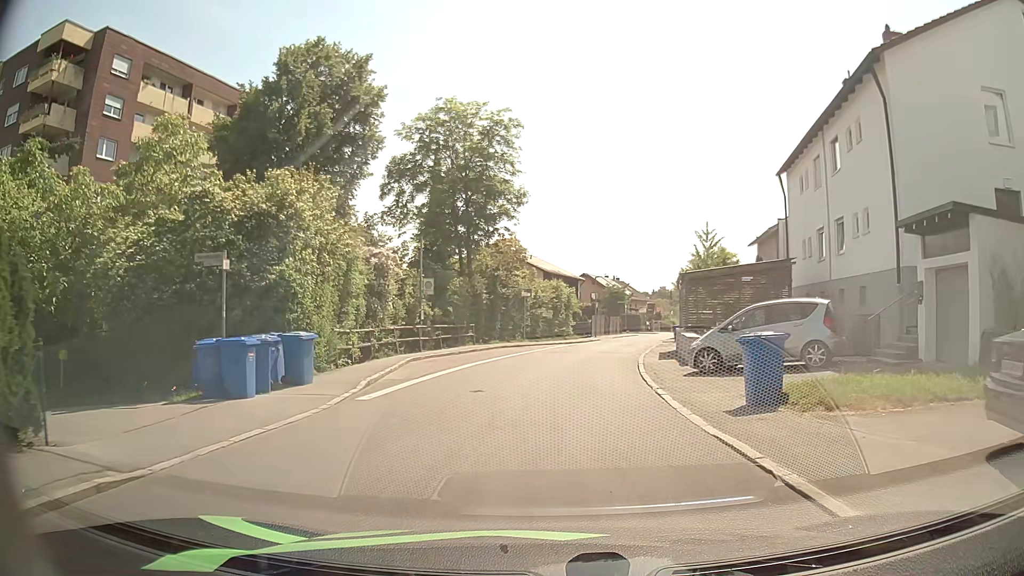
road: residential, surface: asphalt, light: Day
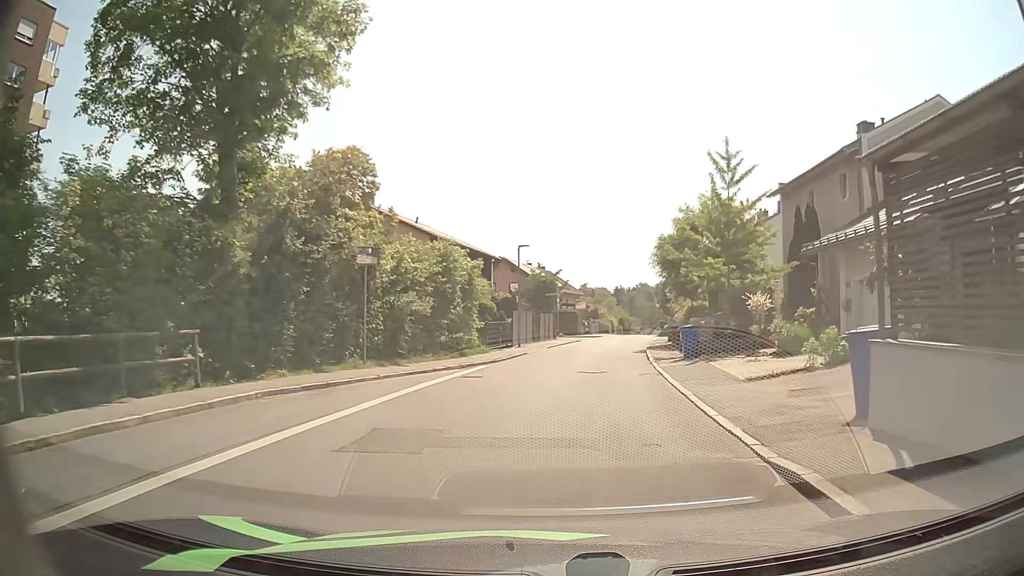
(+1.2, +22.9) m; +7°
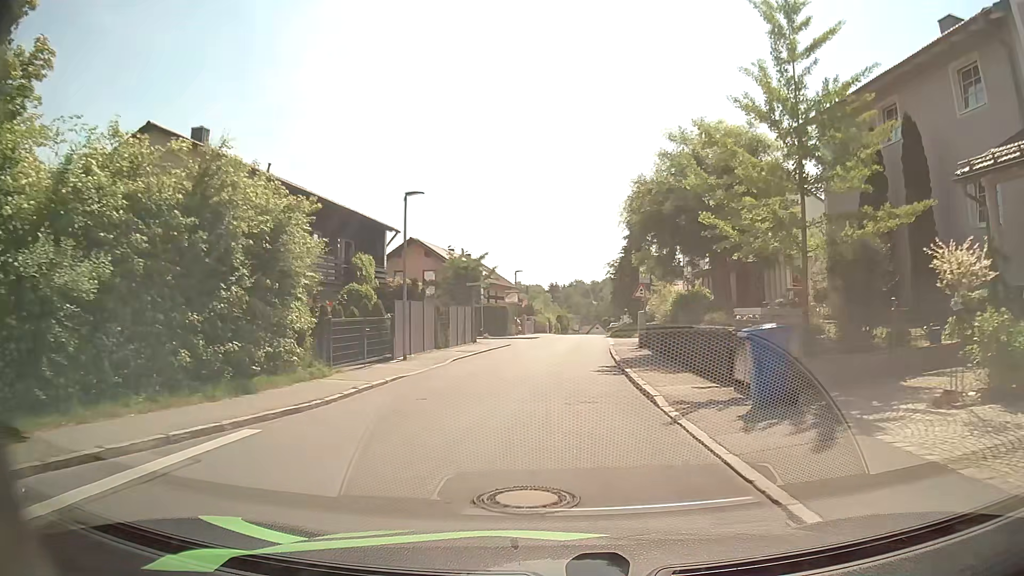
(+0.7, +13.5) m; +5°
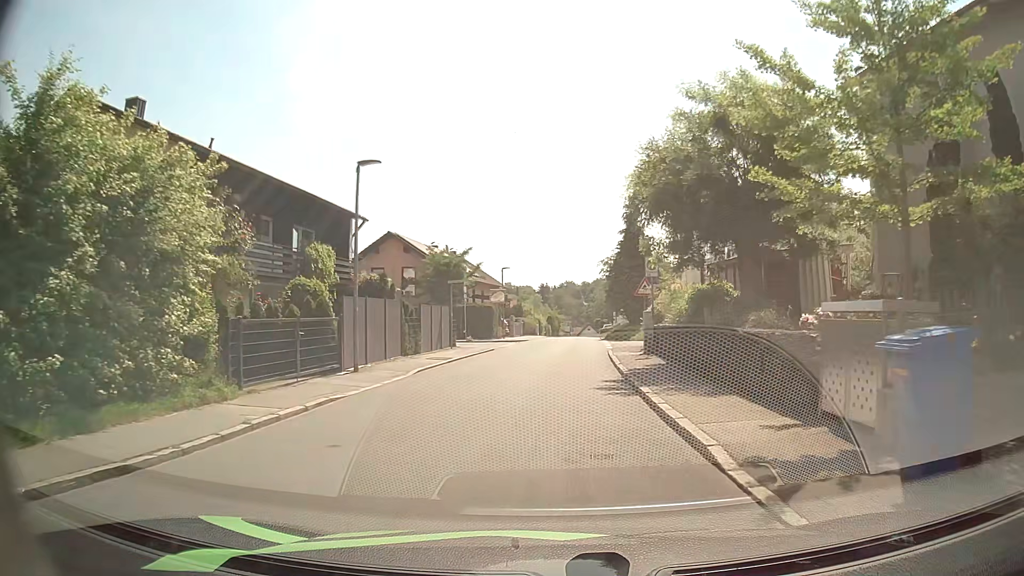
(0.0, +4.3) m; 0°
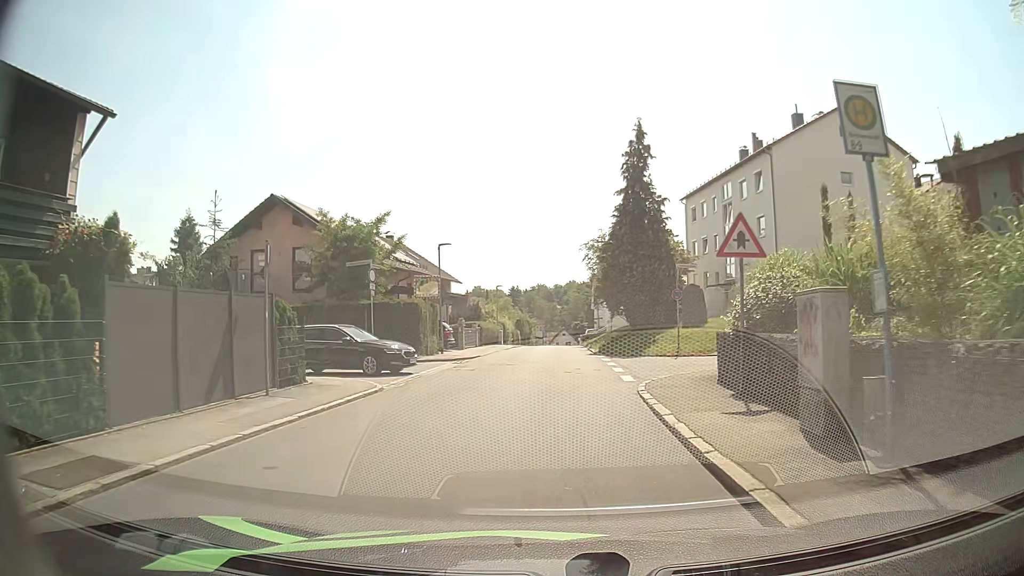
(+0.7, +17.1) m; +3°
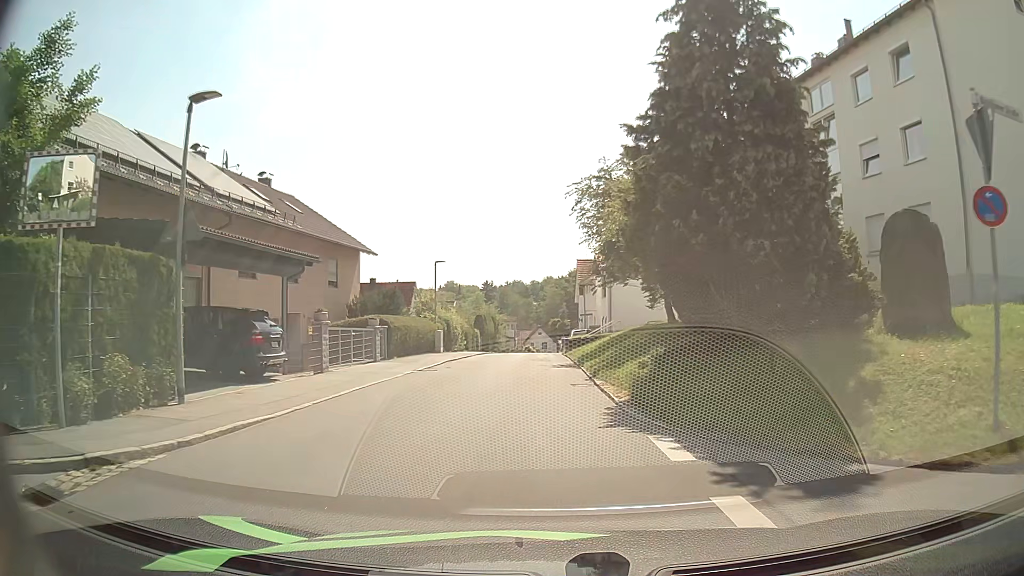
(+0.7, +20.9) m; +2°
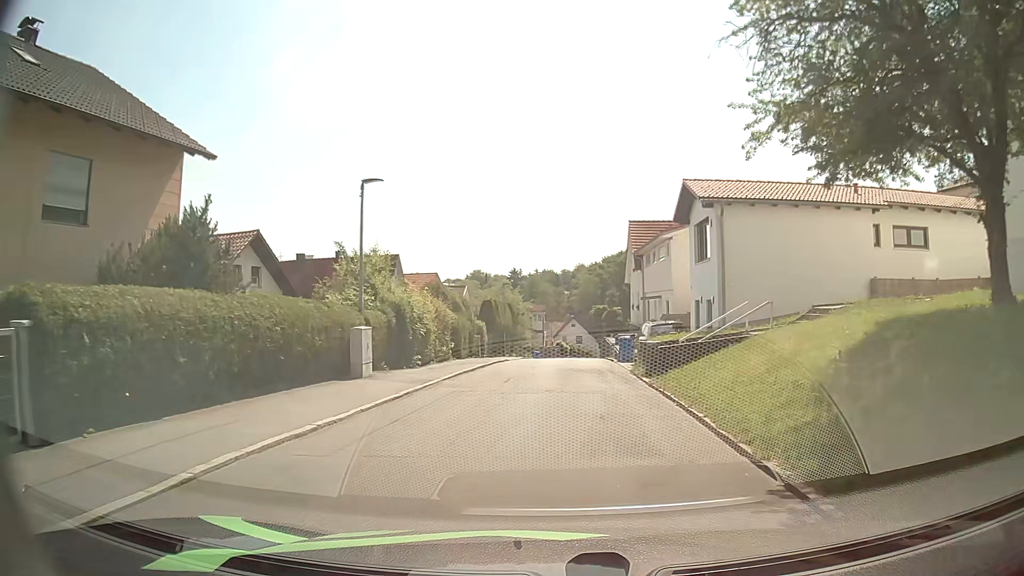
(-0.6, +20.8) m; -4°
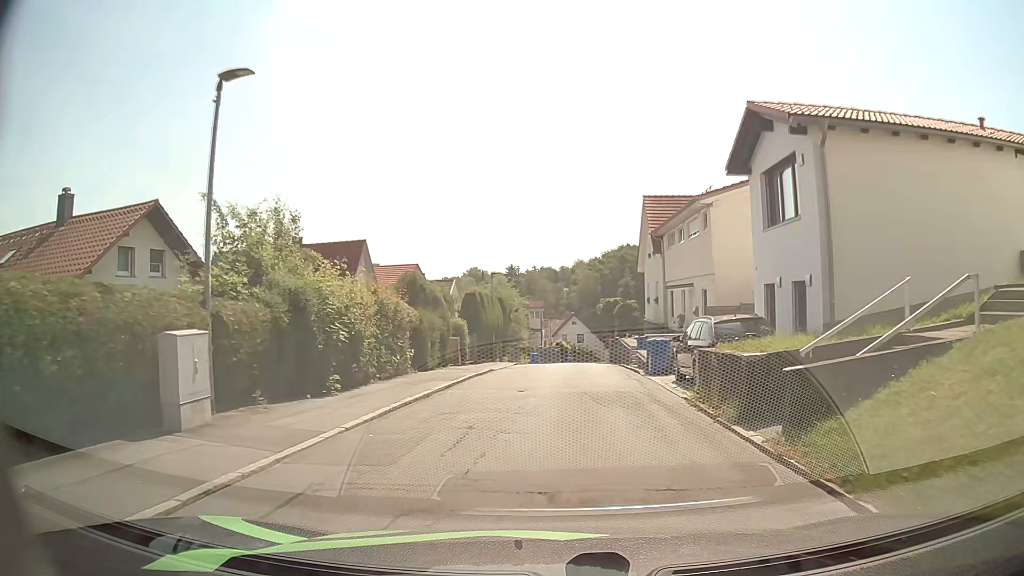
(+0.1, +8.5) m; +1°
(0, +10) (0, +20) (0, +30) (+1, +40) (+1, +50) (+2, +60) (+4, +70) (+7, +79) (+10, +89) (+14, +98) m
